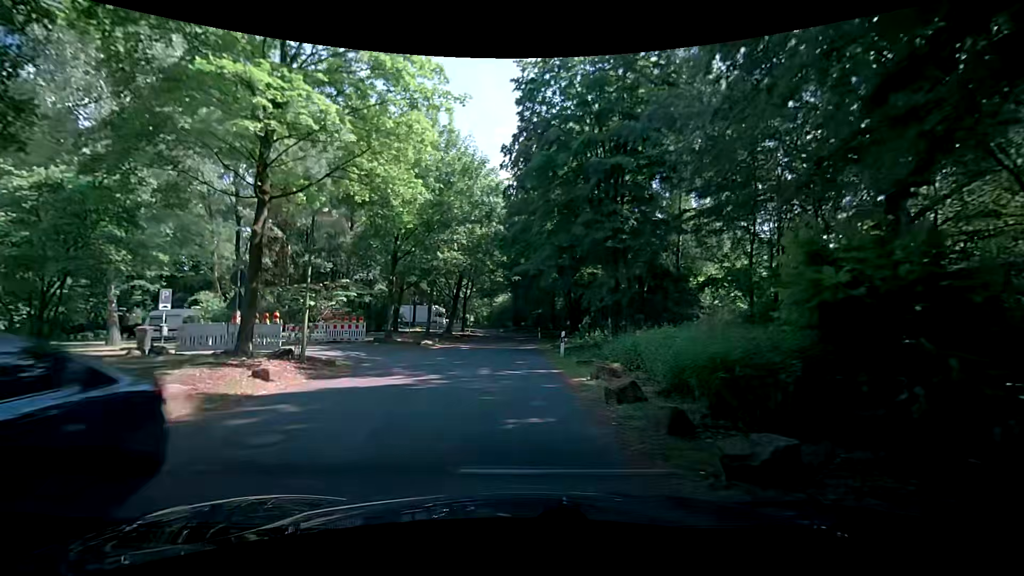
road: residential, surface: asphalt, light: Day
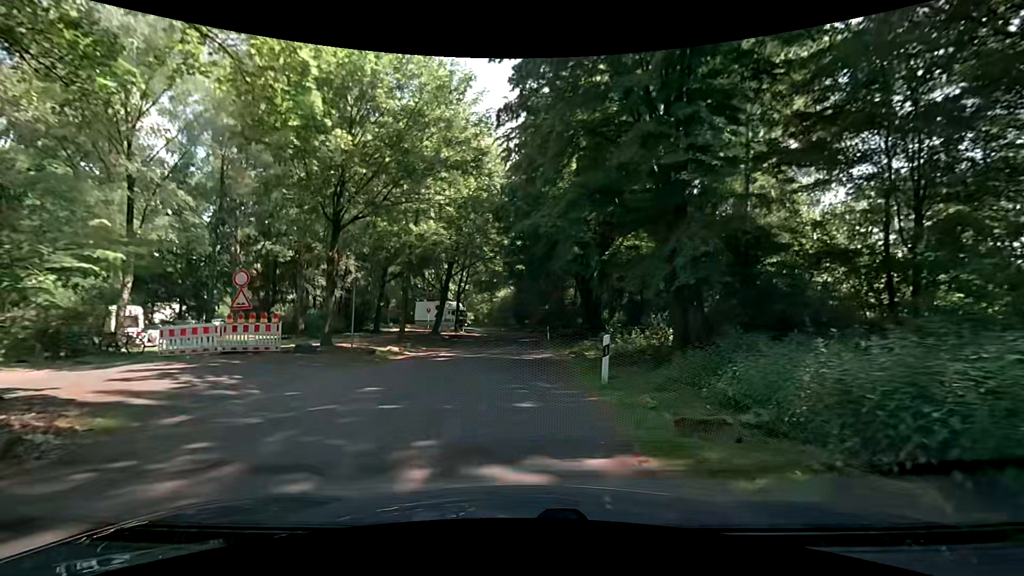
(-0.4, +9.8) m; -2°
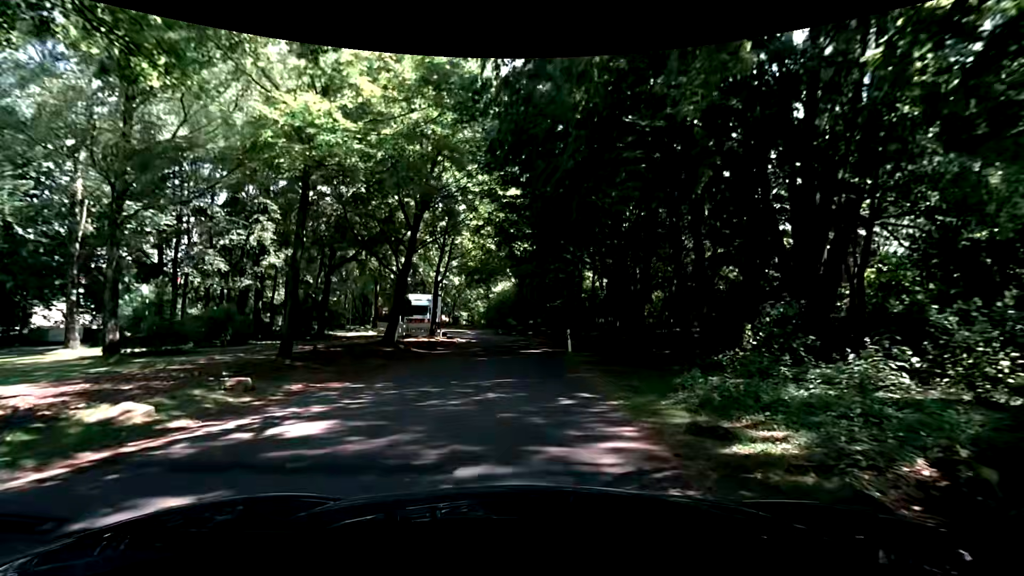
(-0.3, +15.3) m; 0°
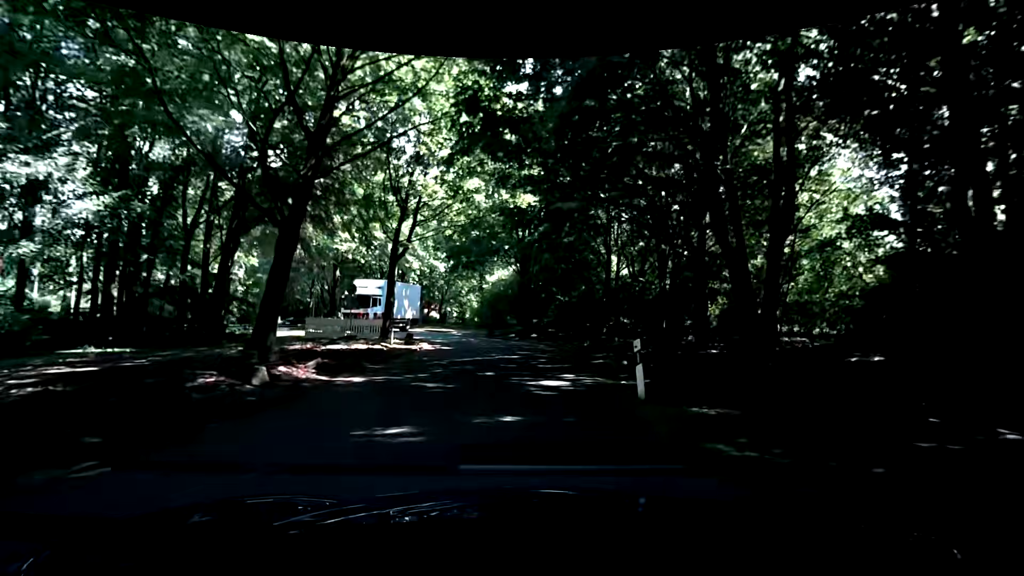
(-0.2, +13.3) m; +1°
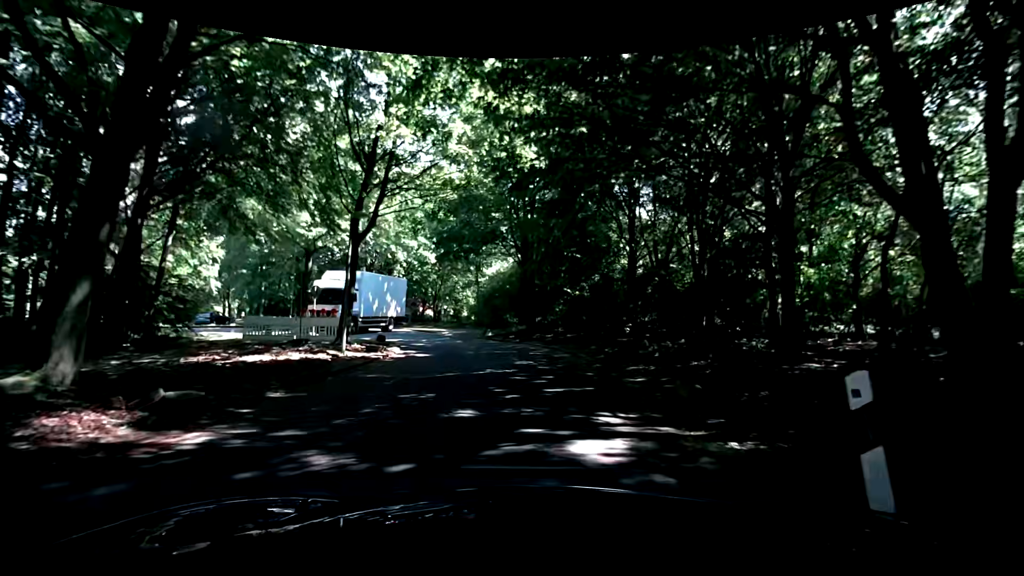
(-0.1, +5.8) m; 0°
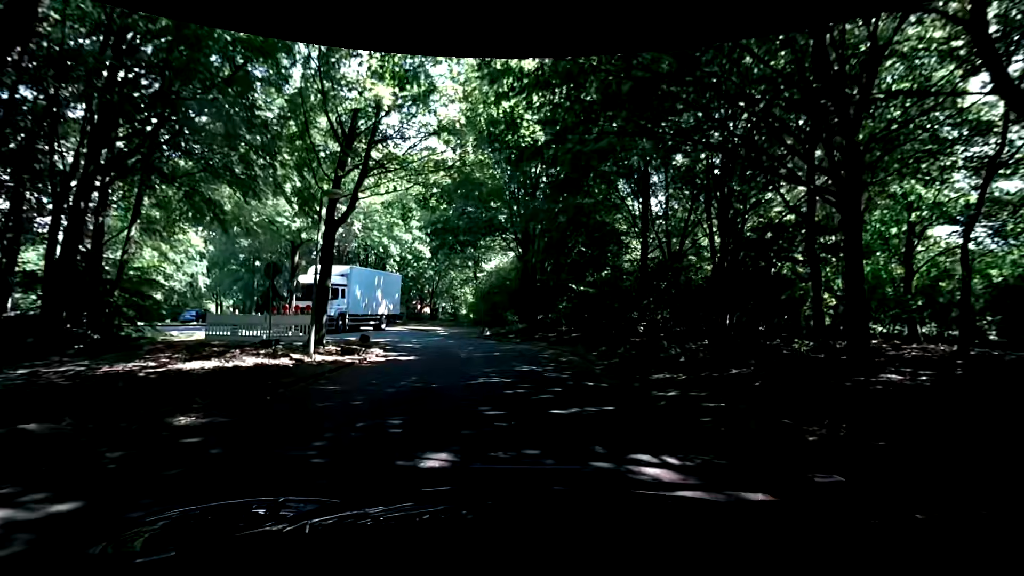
(0.0, +2.4) m; -2°
